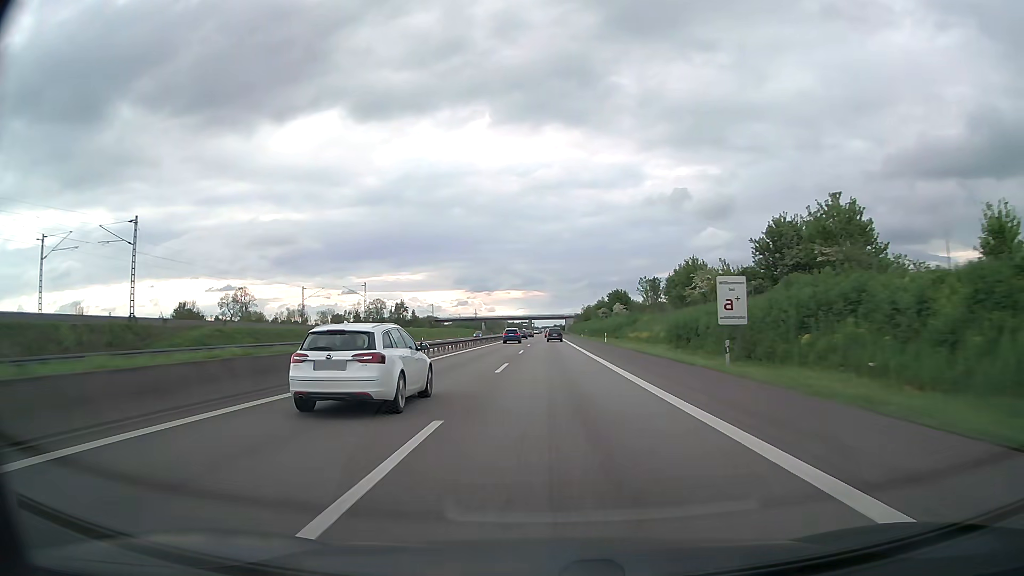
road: motorway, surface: asphalt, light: Day
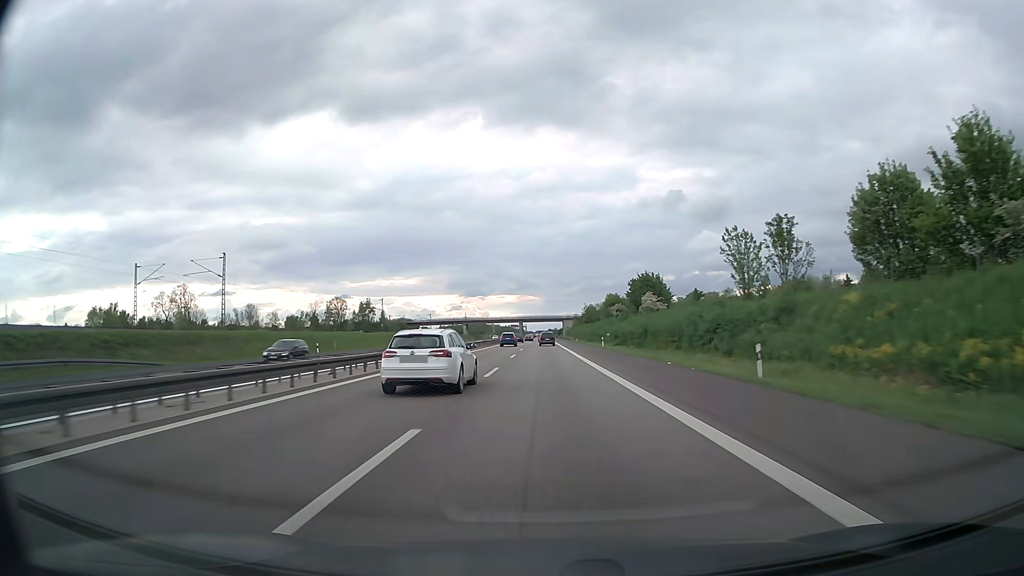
(+0.4, +54.6) m; +1°
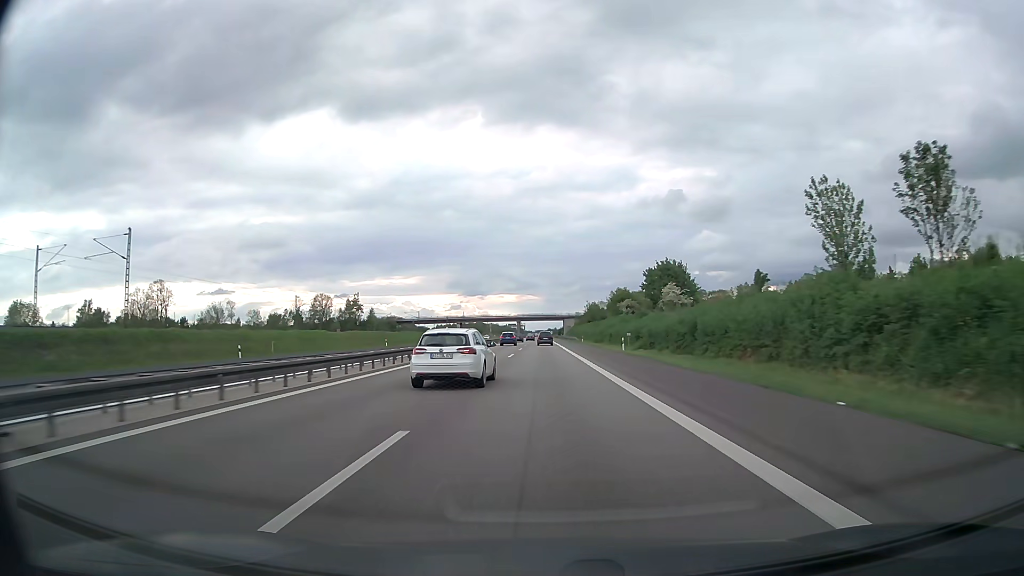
(0.0, +18.3) m; 0°
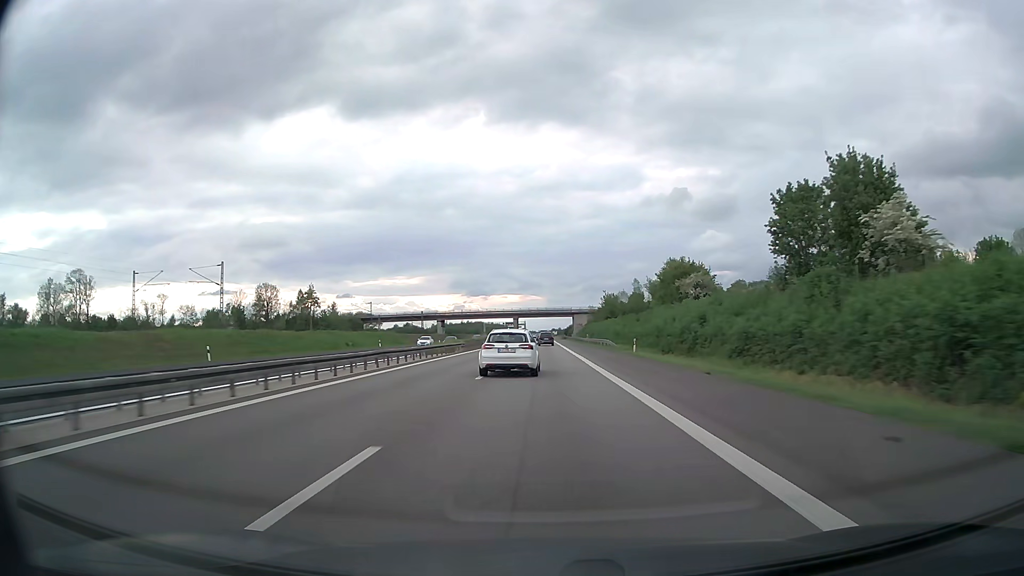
(-0.1, +55.4) m; 0°
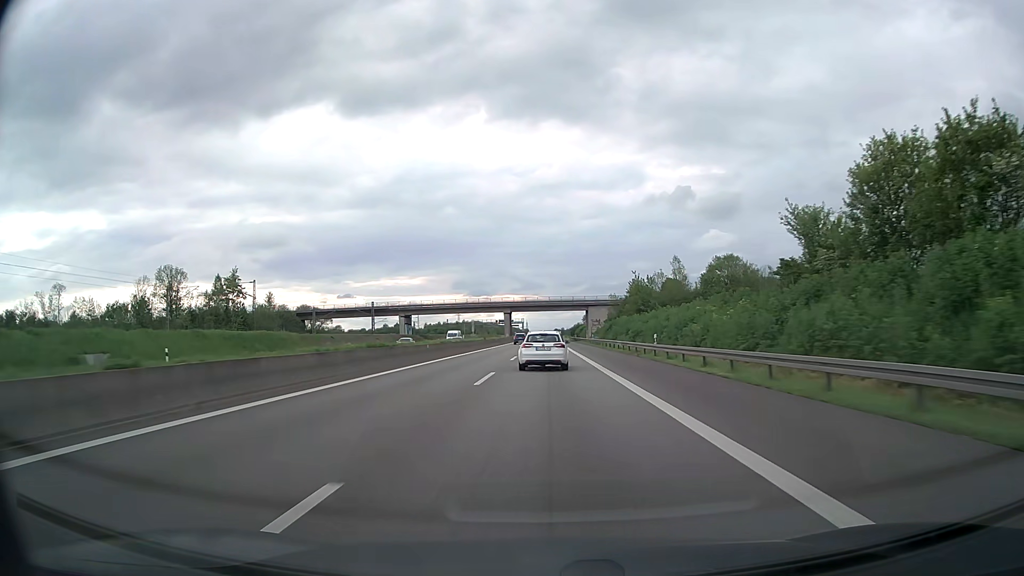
(-0.1, +56.1) m; 0°
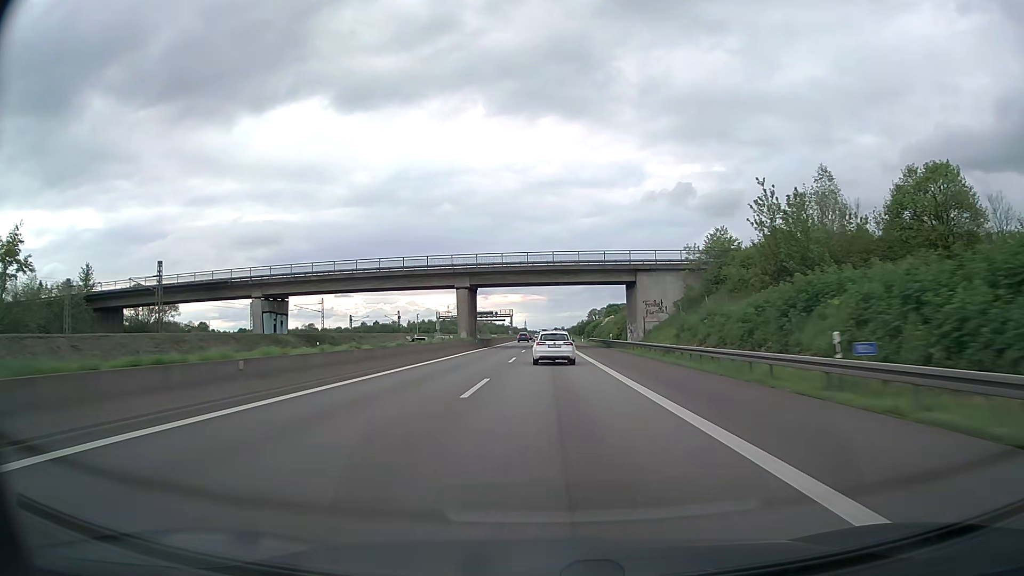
(+0.3, +75.9) m; 0°
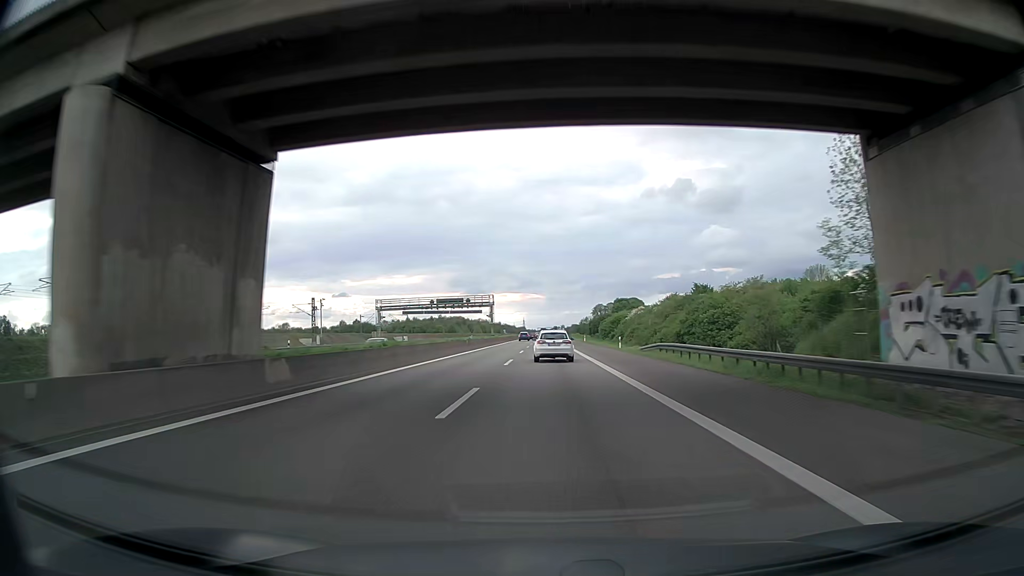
(0.0, +57.7) m; 0°
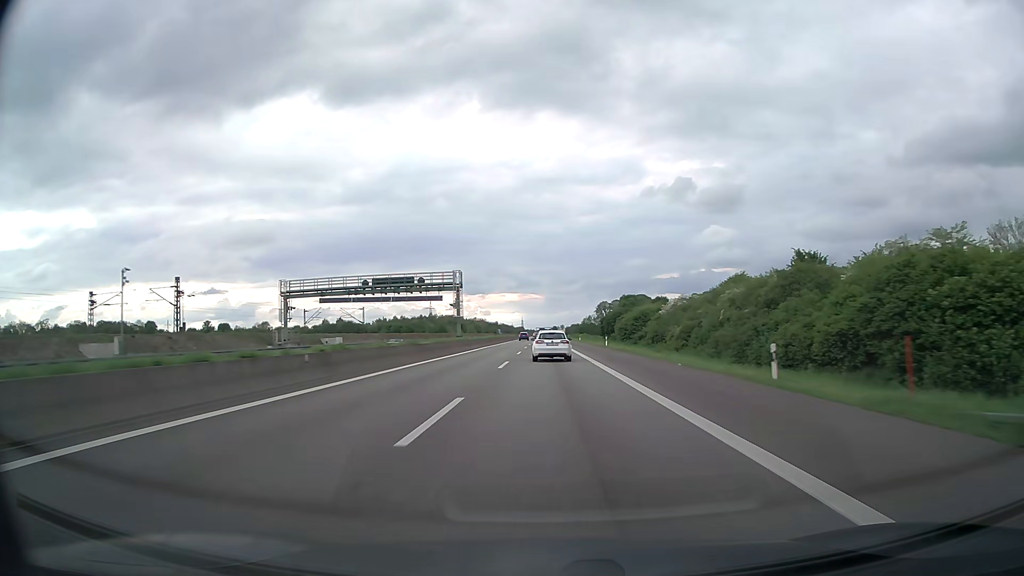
(-0.1, +38.7) m; 0°
(0, +10) (0, +20) (0, +30) (0, +40) (0, +50) (0, +60) (0, +70) (0, +80) (0, +90) (0, +100) m
